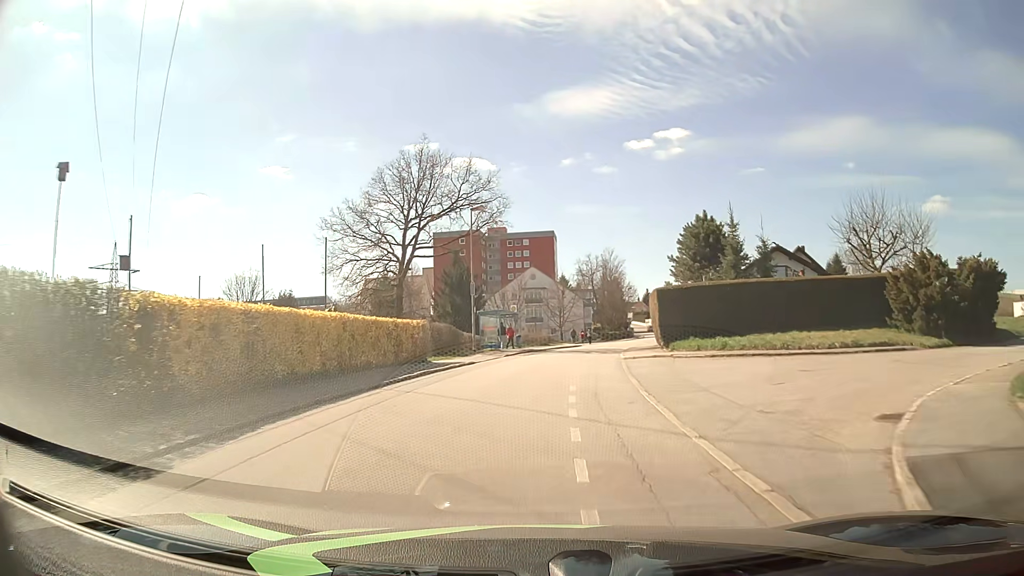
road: residential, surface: asphalt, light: Day
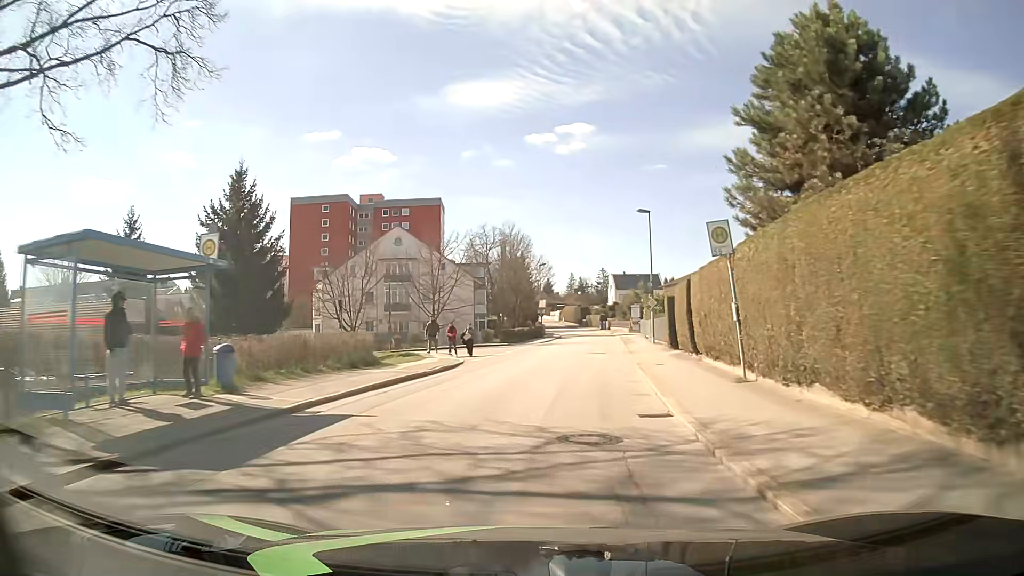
(+2.4, +34.9) m; +9°
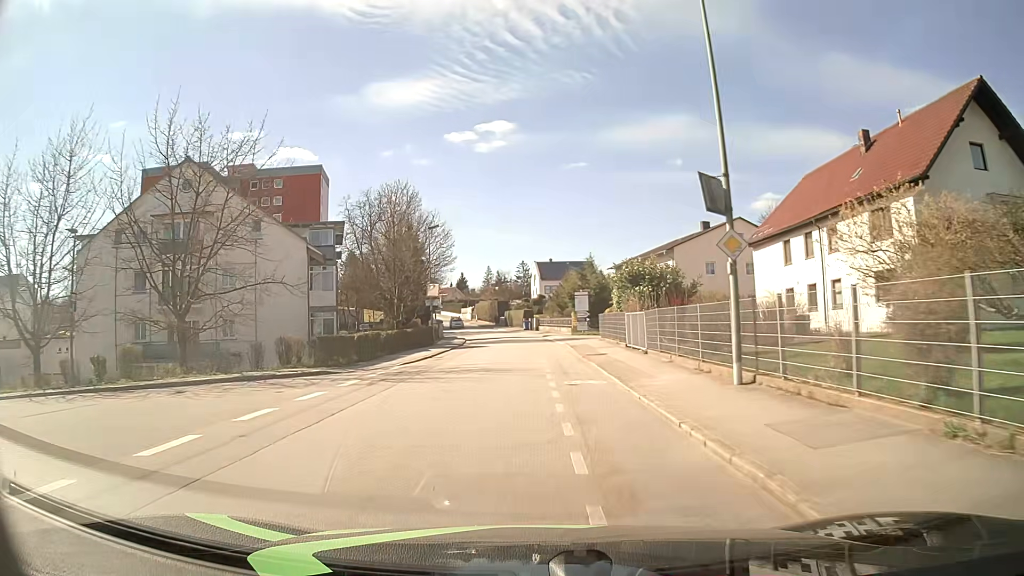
(+2.1, +28.8) m; +7°
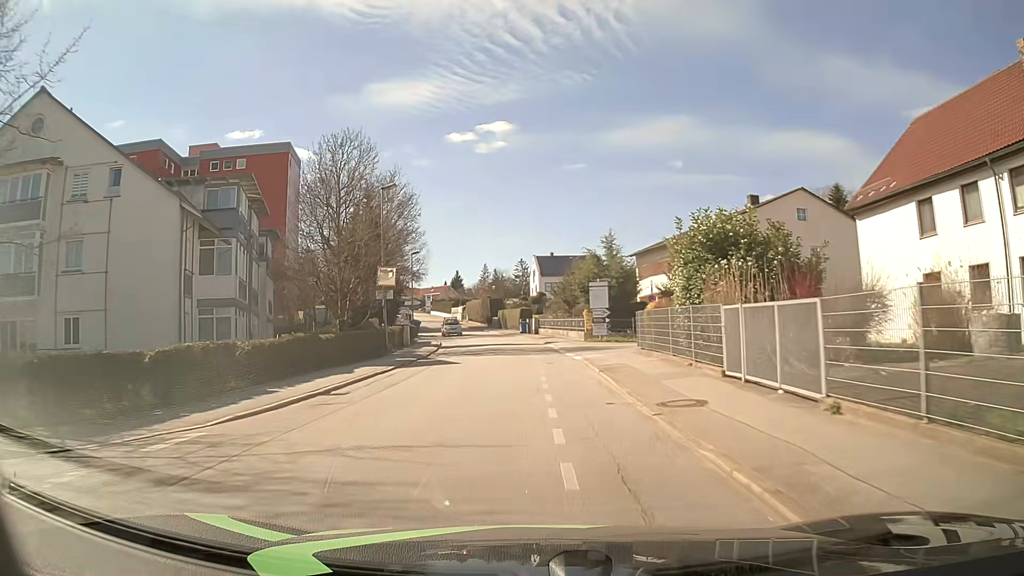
(0.0, +14.5) m; 0°
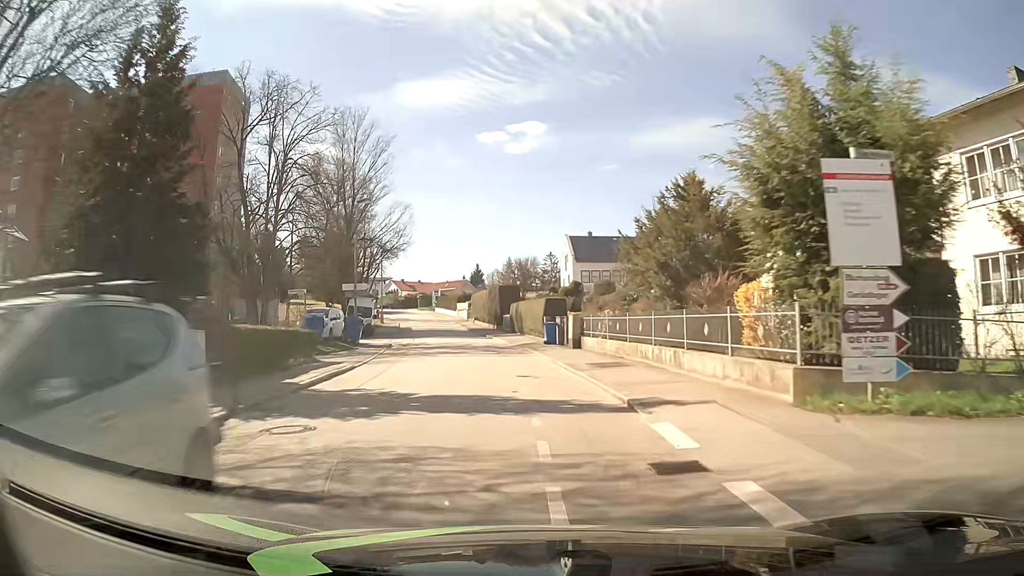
(-0.1, +28.8) m; -2°
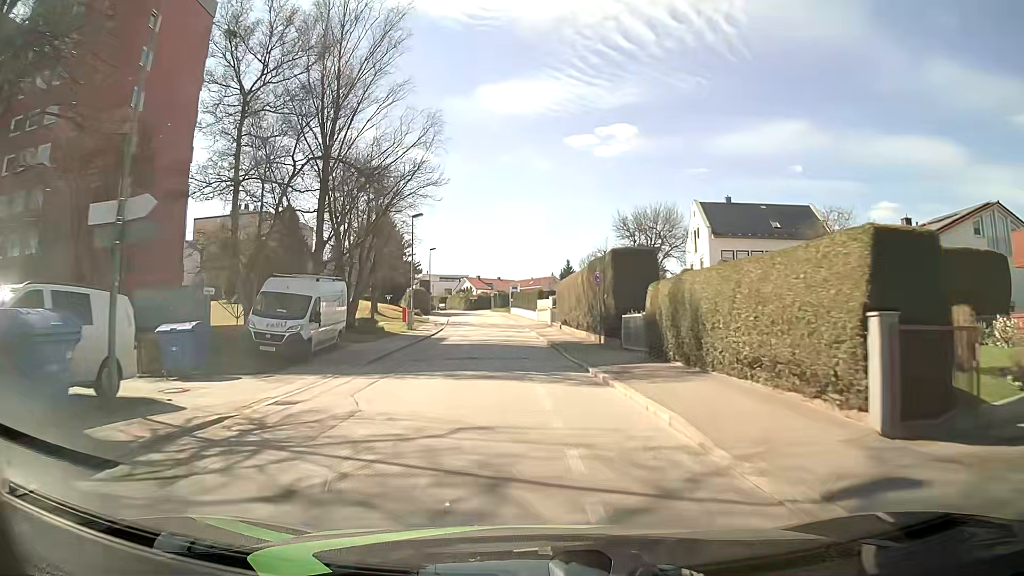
(-2.3, +28.5) m; -8°
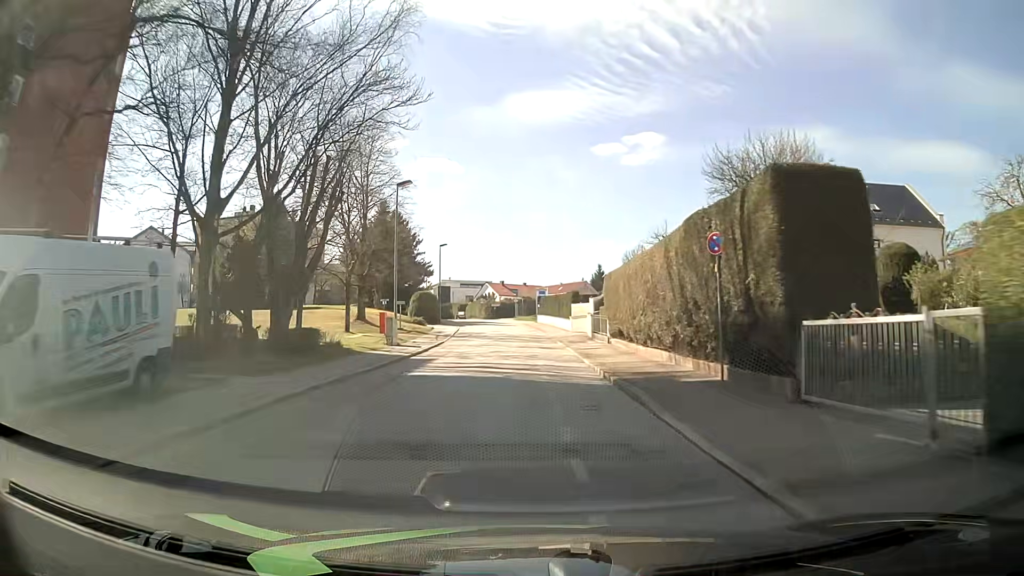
(-0.3, +14.1) m; -2°
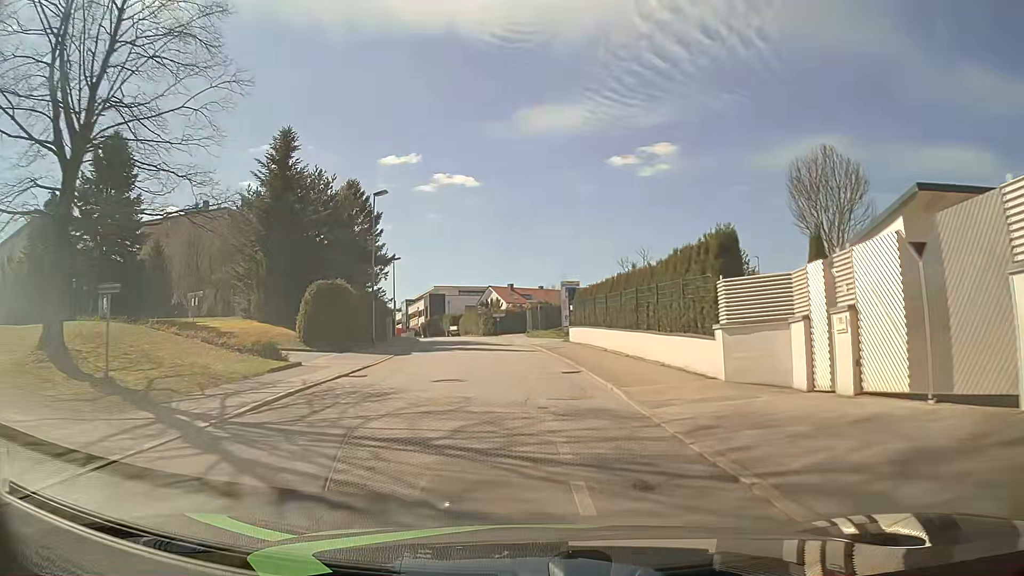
(-0.5, +35.0) m; -2°
(0, +10) (0, +20) (-1, +30) (-2, +40) (-4, +50) (-6, +60) (-8, +69) (-10, +79) (-13, +89) (-17, +98) m
